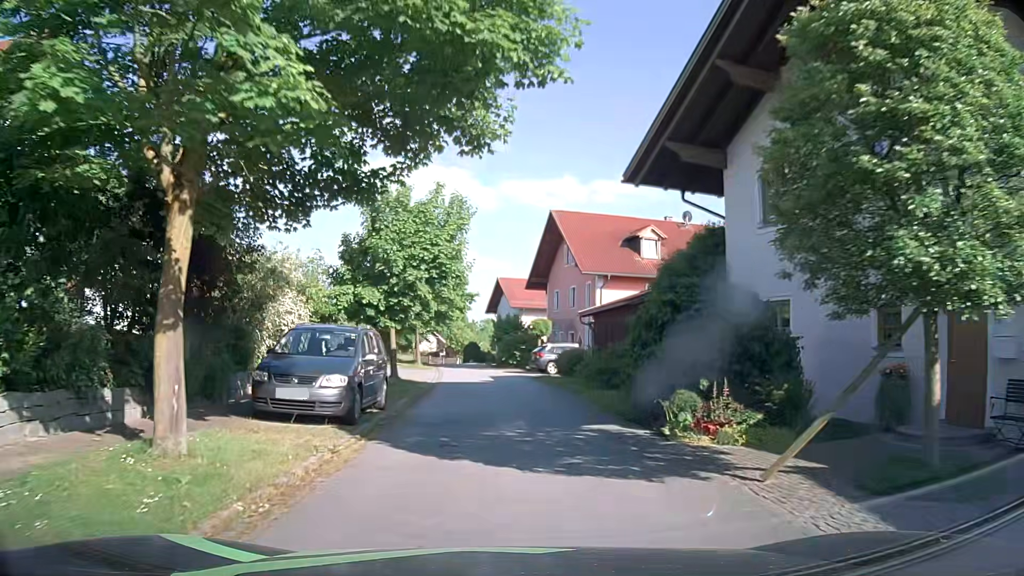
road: residential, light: Day
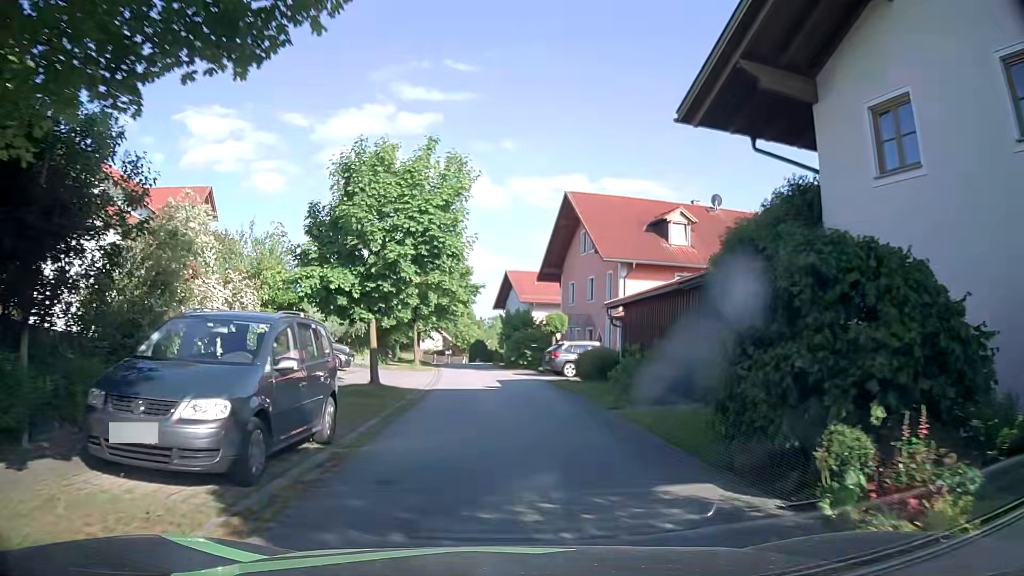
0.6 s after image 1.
(0.0, +4.9) m; -2°
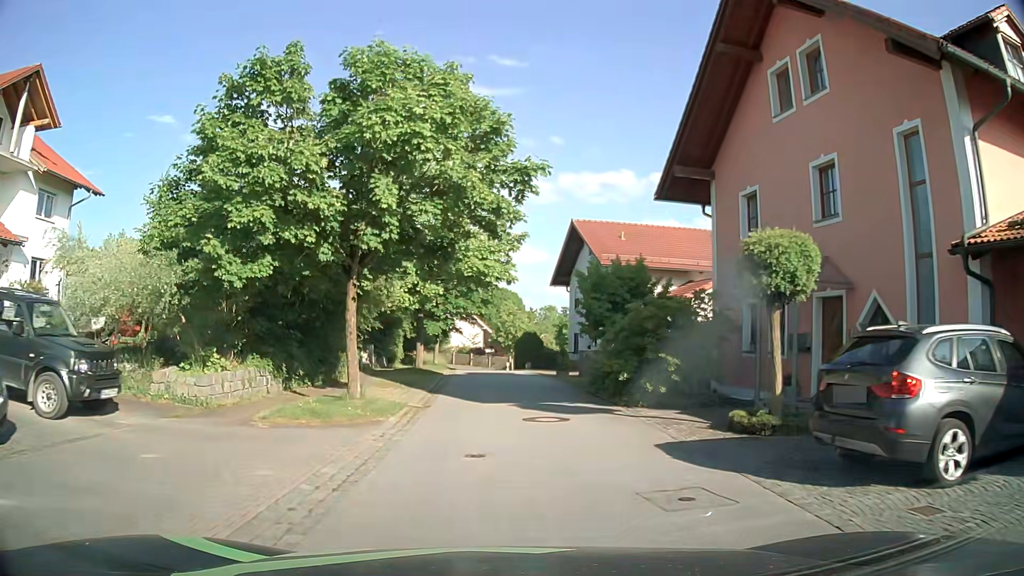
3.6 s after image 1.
(-0.2, +24.3) m; -3°
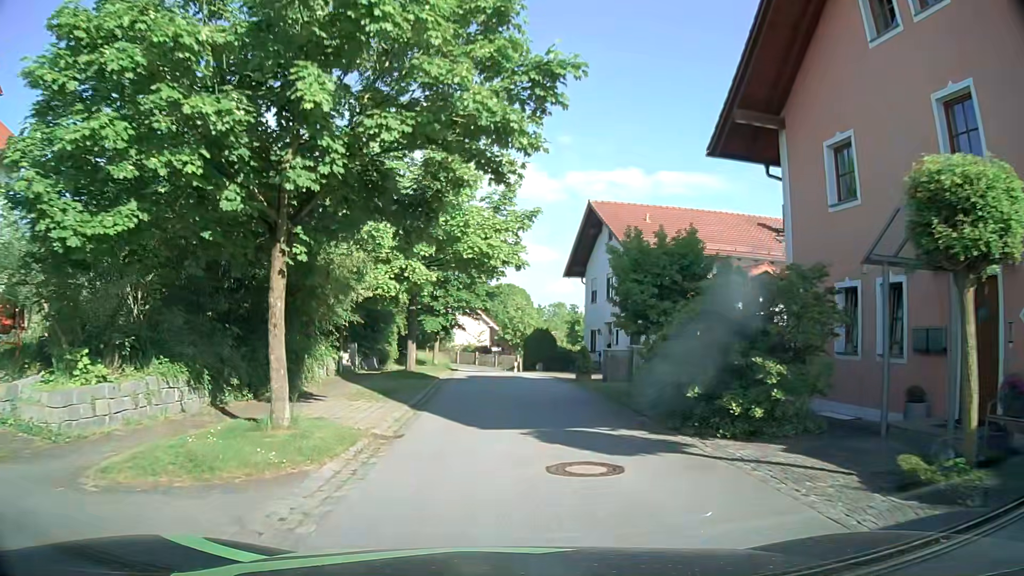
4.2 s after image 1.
(0.0, +4.8) m; 0°
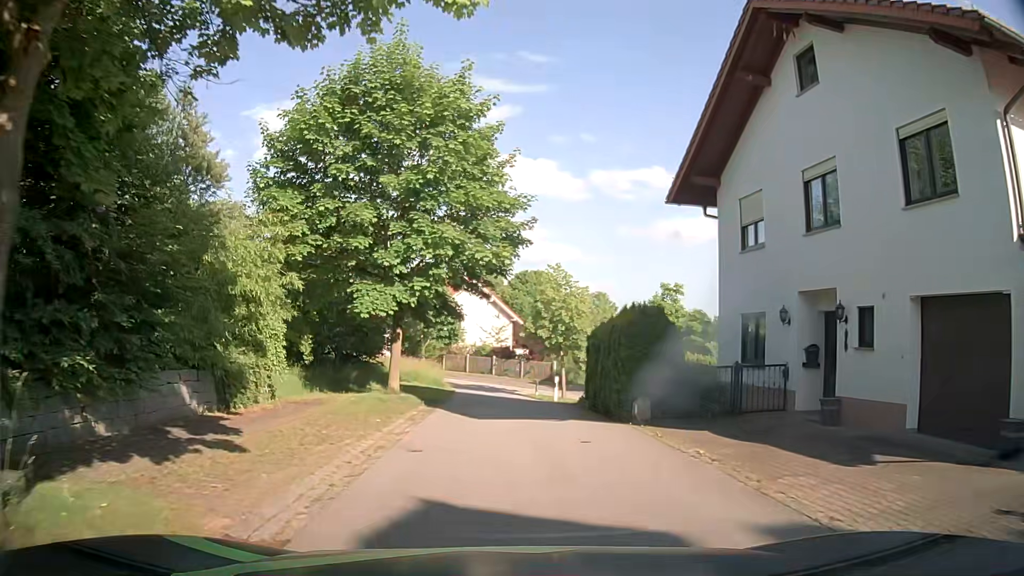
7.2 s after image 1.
(-0.4, +21.8) m; -2°
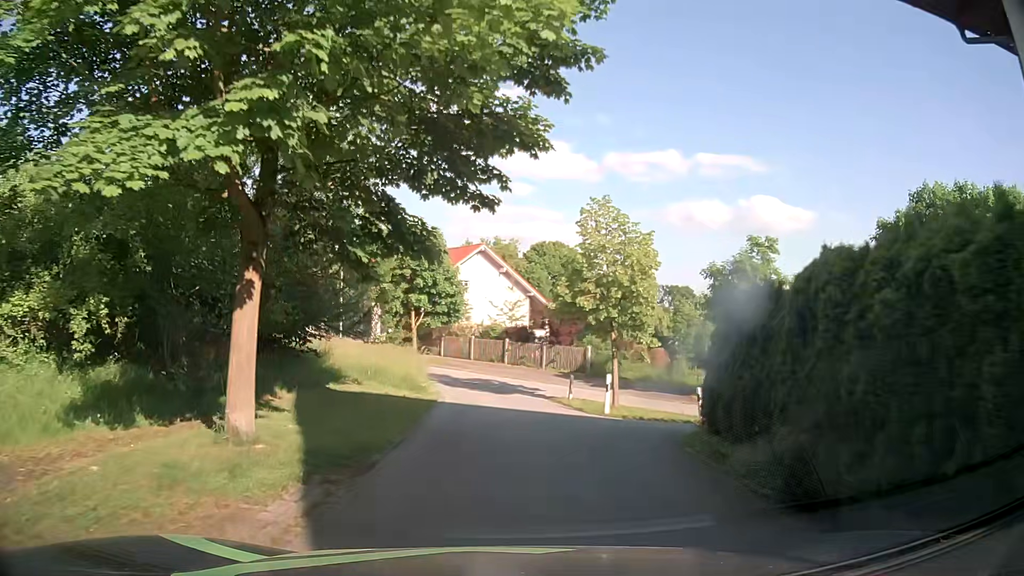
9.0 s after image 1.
(-0.1, +12.1) m; 0°
(0, +10) (-1, +20) (-3, +30) (-8, +38) (-15, +45) (-23, +51) (-31, +57) (-35, +66) (-33, +75) (-25, +81) m
